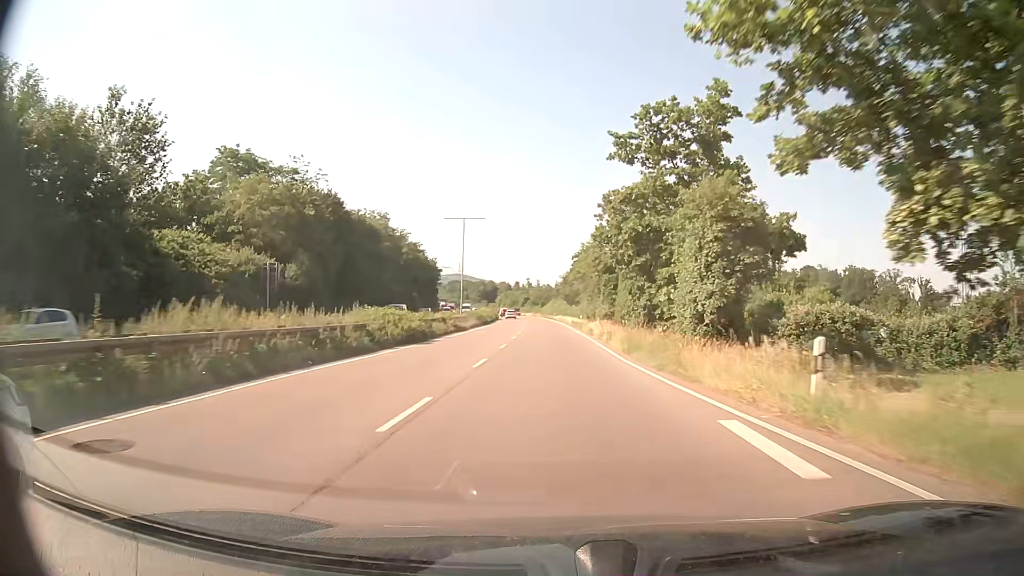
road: trunk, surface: asphalt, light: Day
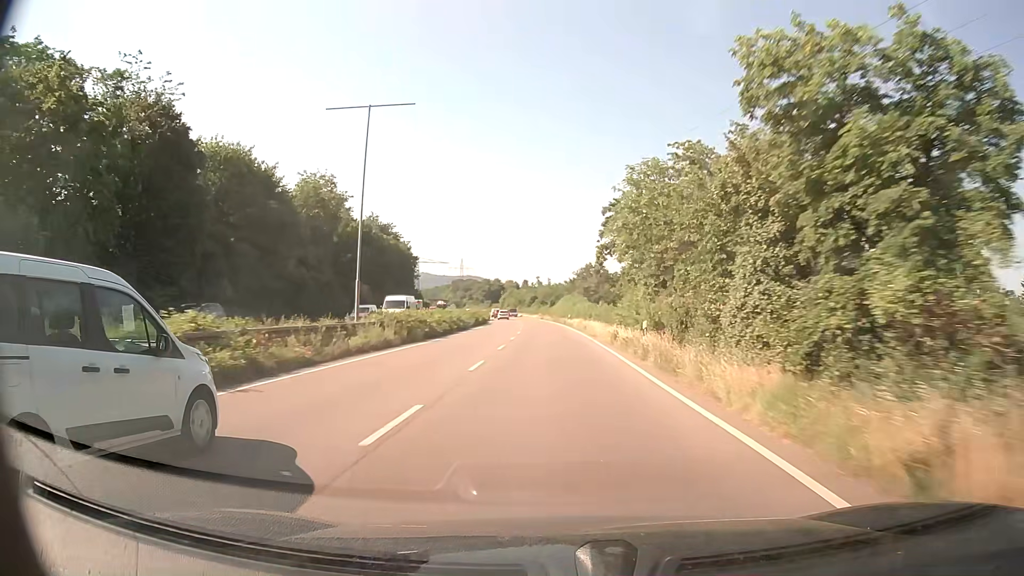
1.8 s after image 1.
(-0.4, +36.8) m; -1°
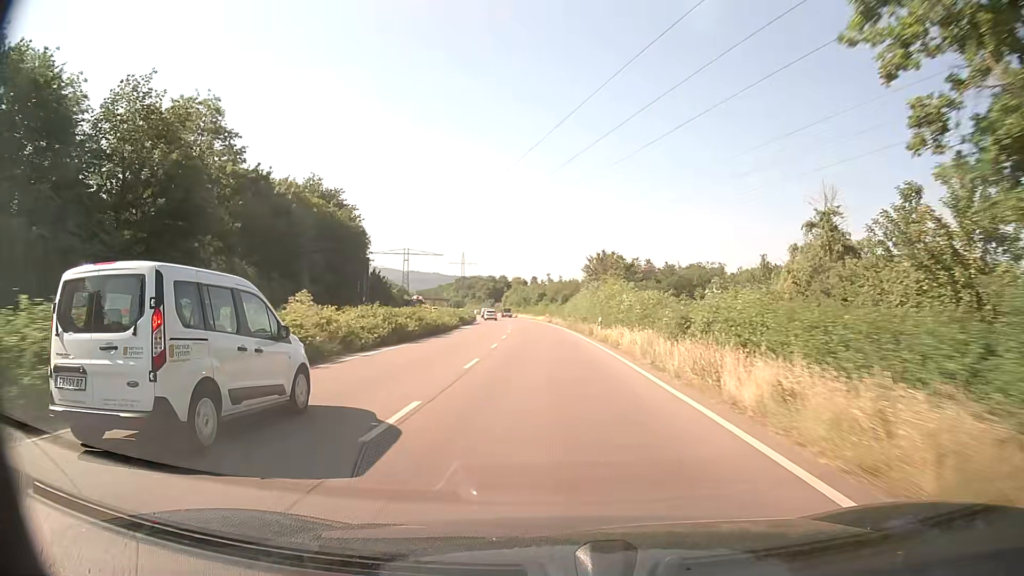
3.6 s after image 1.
(-0.4, +36.0) m; -1°
(0, +10) (0, +20) (0, +30) (-1, +40) (-1, +50) (-2, +60) (-3, +70) (-3, +80) (-4, +90) (-5, +100) m
